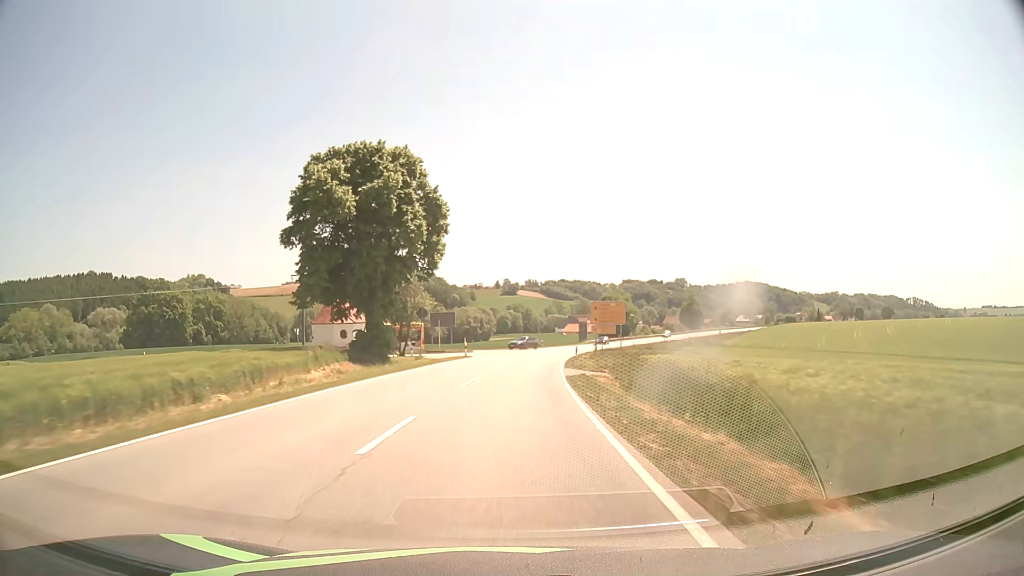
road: secondary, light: Day
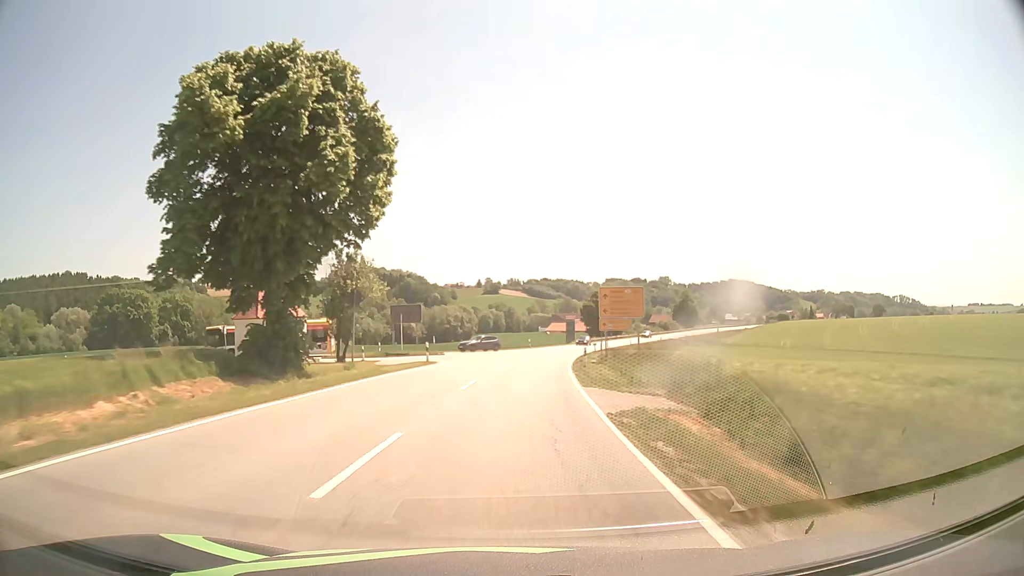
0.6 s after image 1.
(+0.1, +14.2) m; +1°
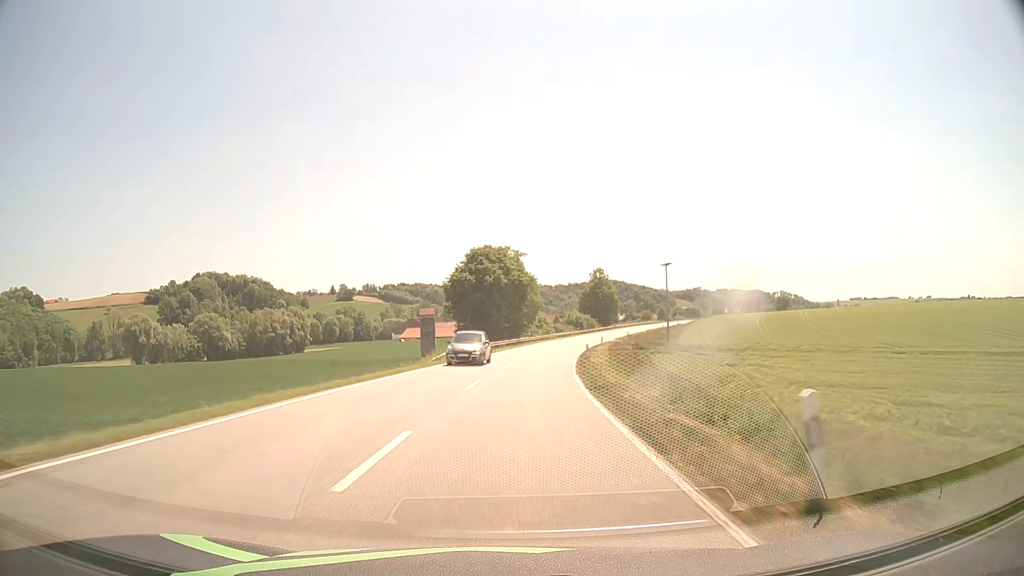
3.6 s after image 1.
(+7.2, +70.4) m; +12°
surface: asphalt
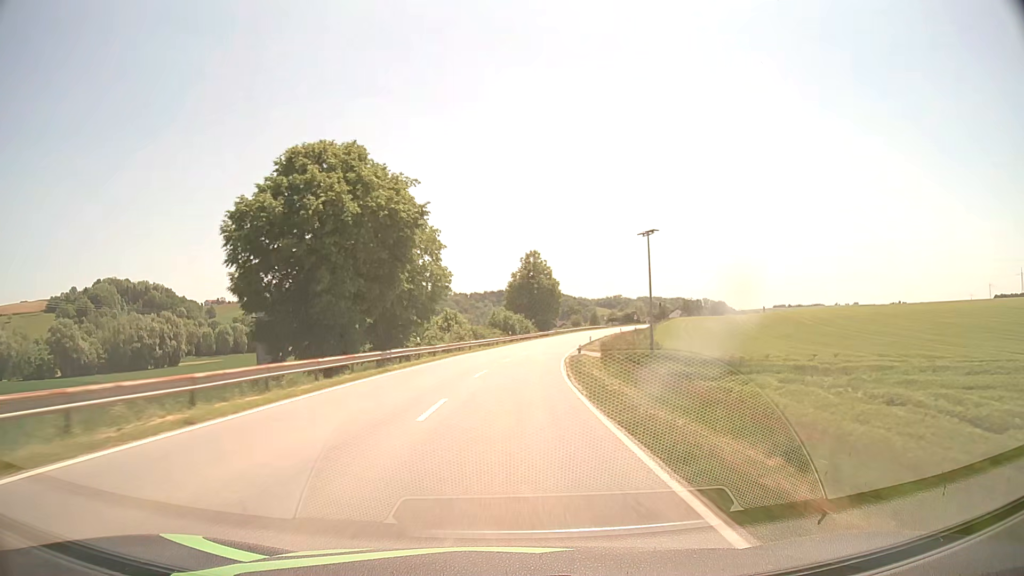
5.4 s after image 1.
(+2.8, +42.3) m; +7°
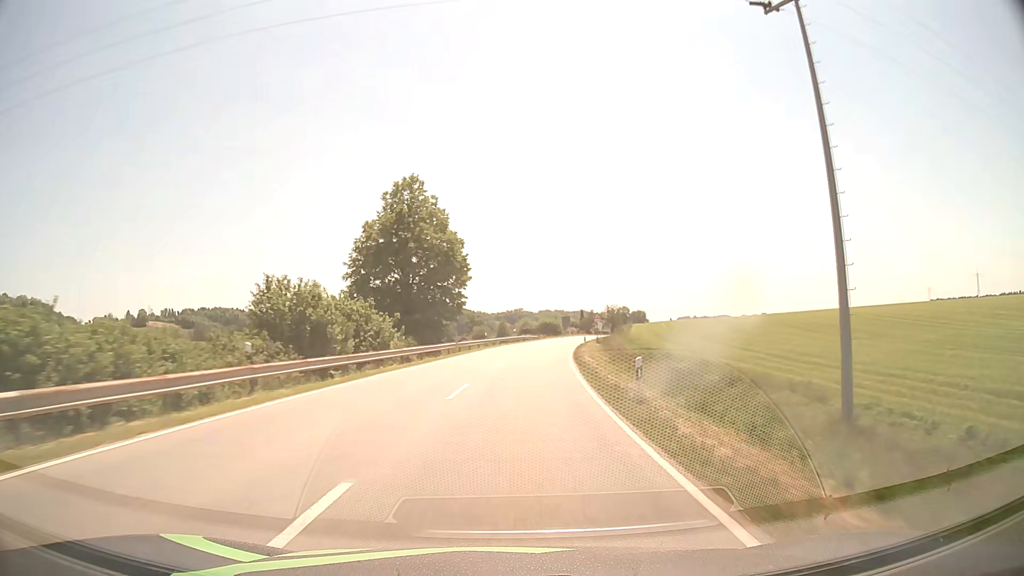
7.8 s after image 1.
(+3.9, +56.4) m; +8°
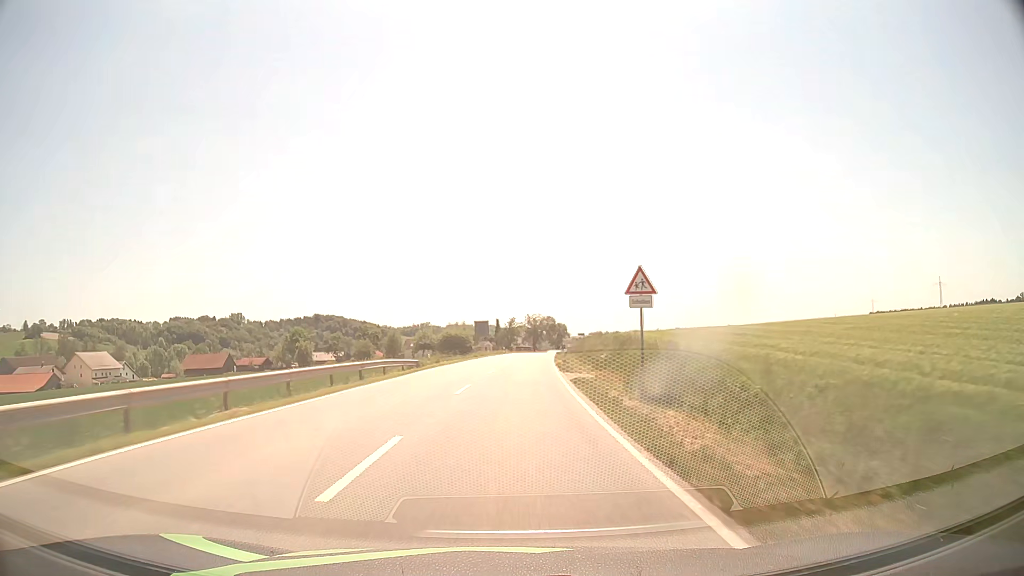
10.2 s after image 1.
(+4.5, +56.0) m; +8°
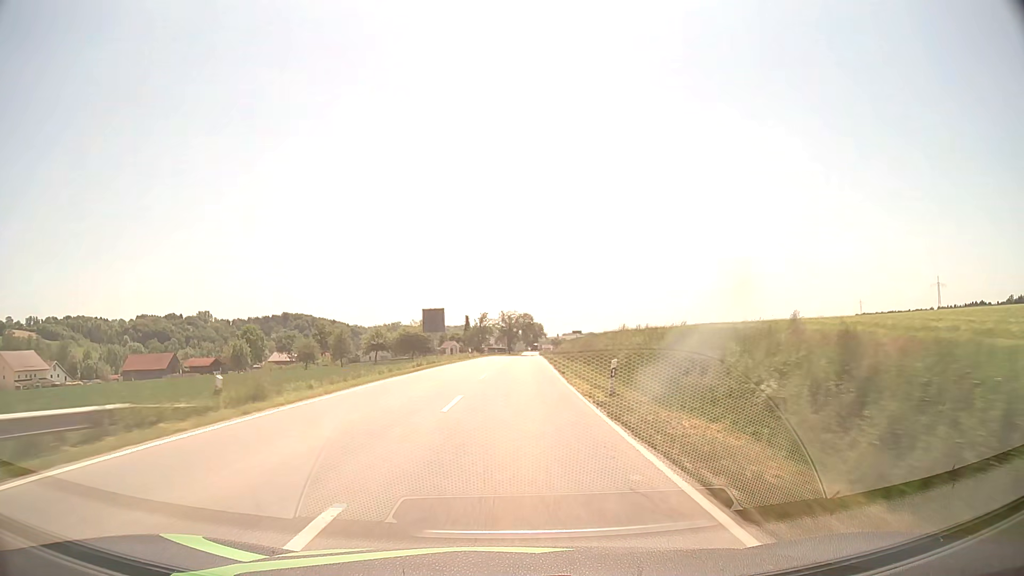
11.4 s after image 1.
(+0.5, +28.1) m; +2°
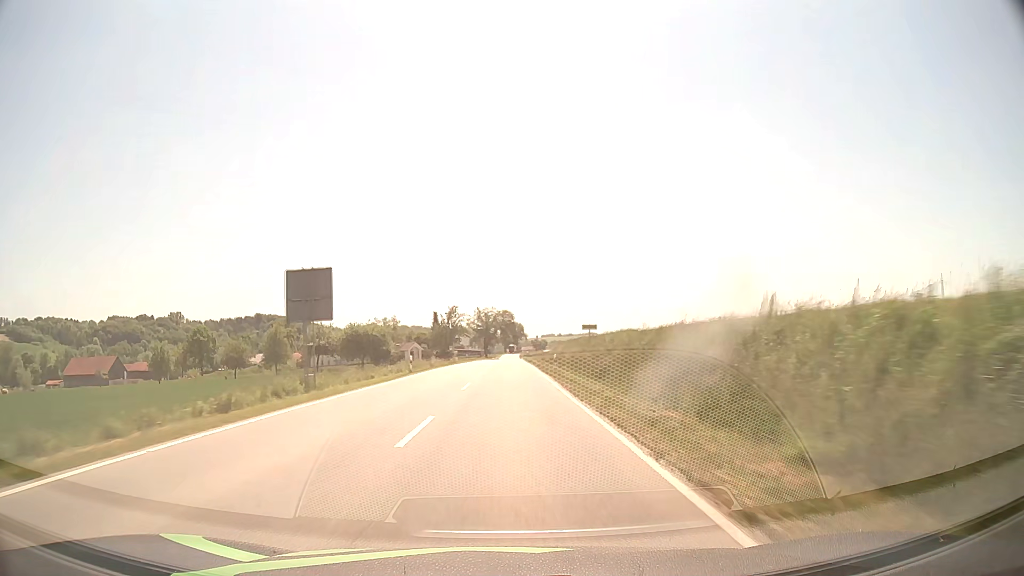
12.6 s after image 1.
(+0.5, +28.2) m; +2°
(0, +10) (0, +20) (0, +30) (0, +40) (0, +50) (0, +60) (+1, +70) (+1, +80) (+1, +90) (+1, +100) m
